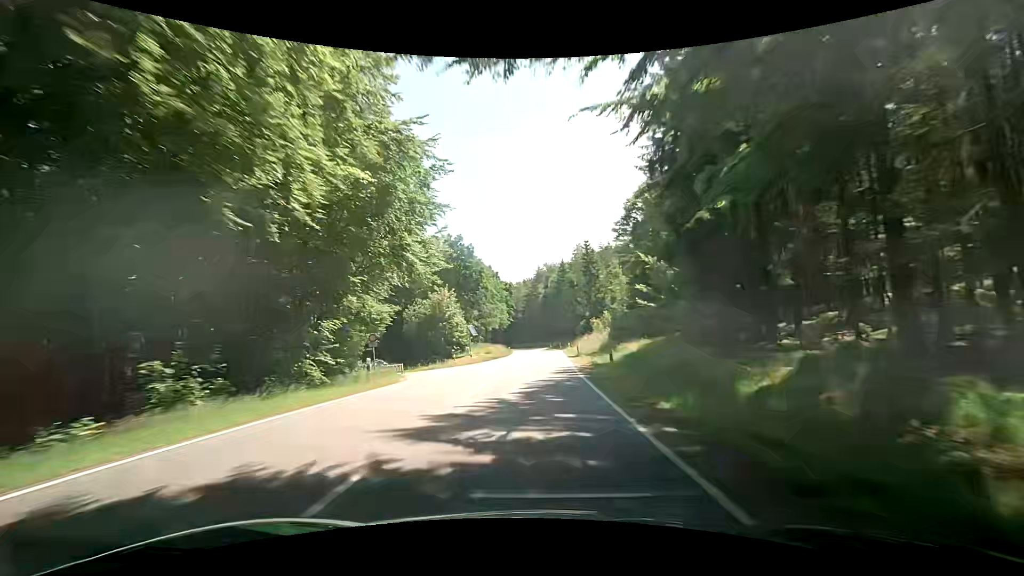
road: secondary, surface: asphalt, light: Day
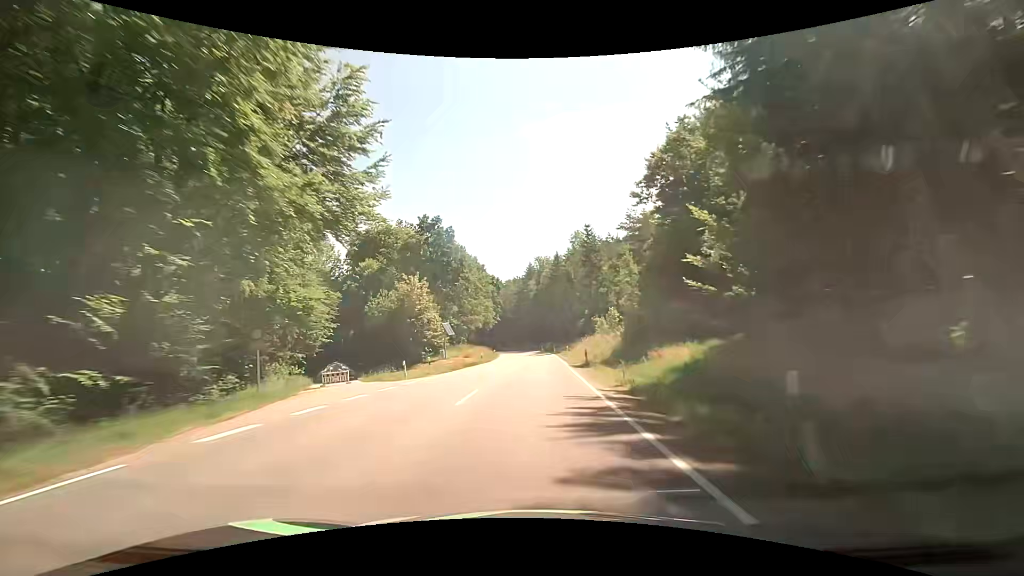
(+0.3, +13.9) m; +2°
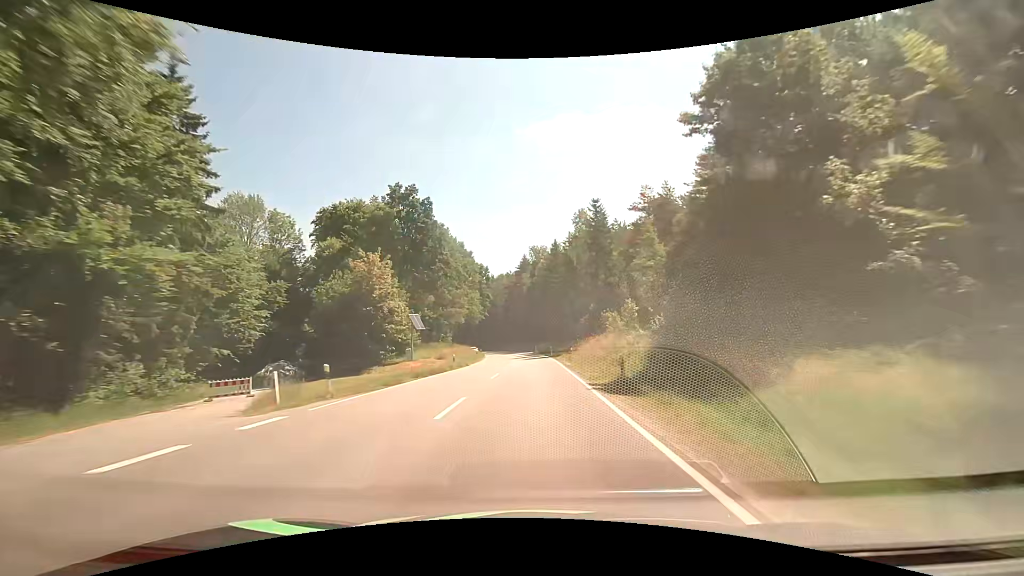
(0.0, +13.9) m; 0°
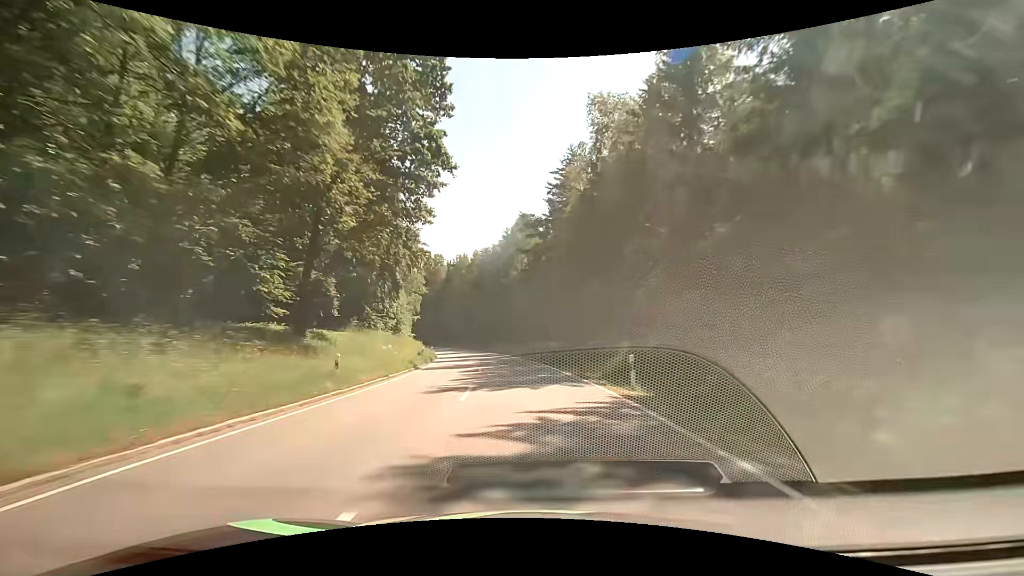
(-0.7, +69.5) m; -3°
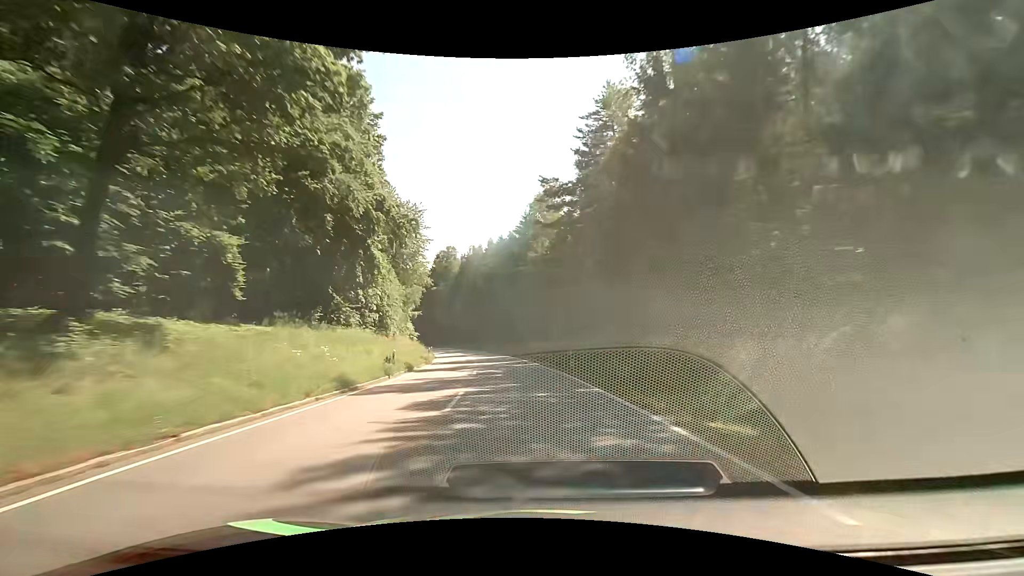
(-0.2, +13.9) m; -2°
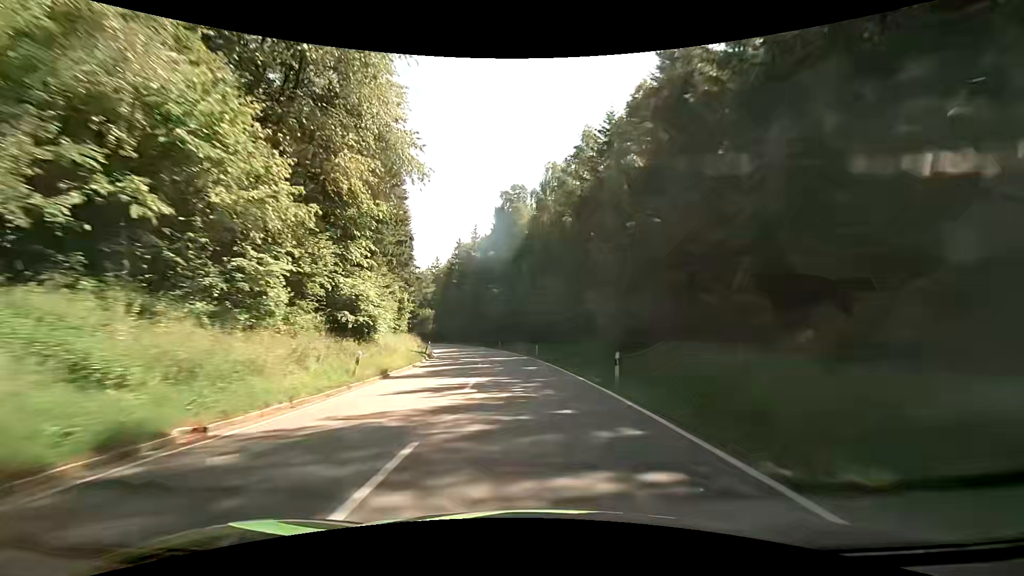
(-5.0, +55.5) m; -10°
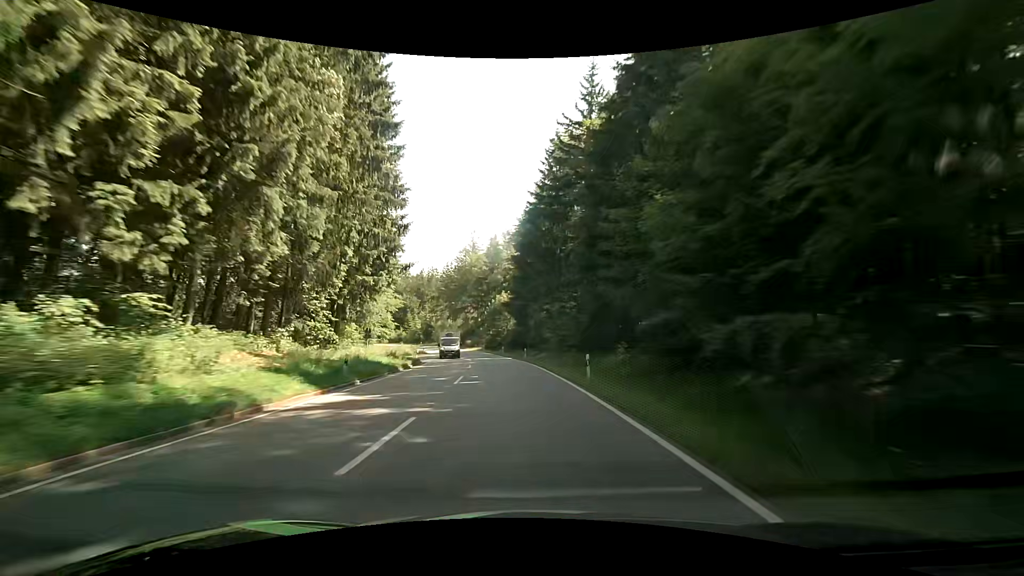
(-7.3, +69.3) m; -13°
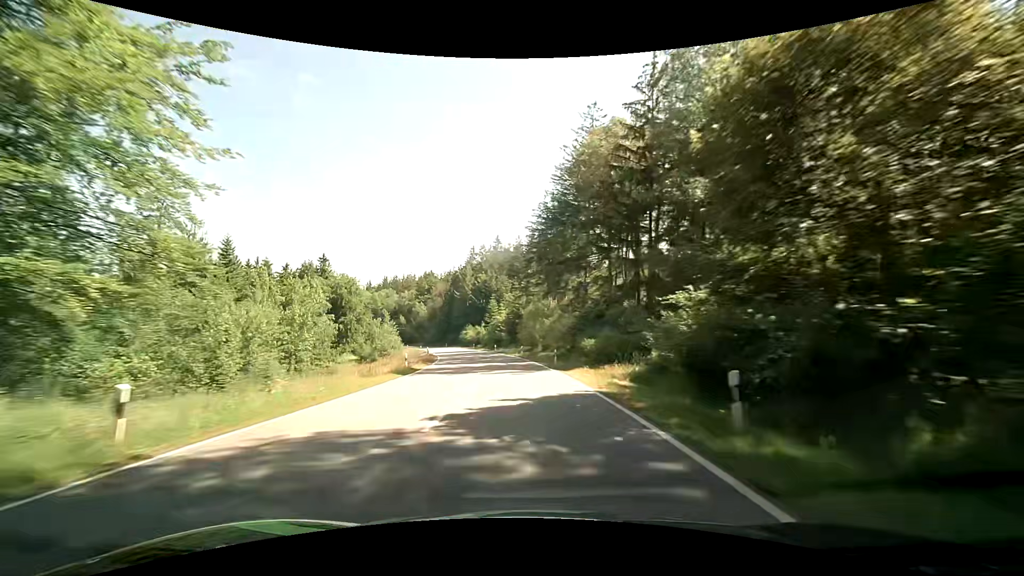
(-8.5, +69.2) m; -14°
(0, +10) (-1, +20) (-2, +30) (-3, +40) (-5, +50) (-6, +60) (-9, +69) (-11, +79) (-14, +89) (-17, +98) m
